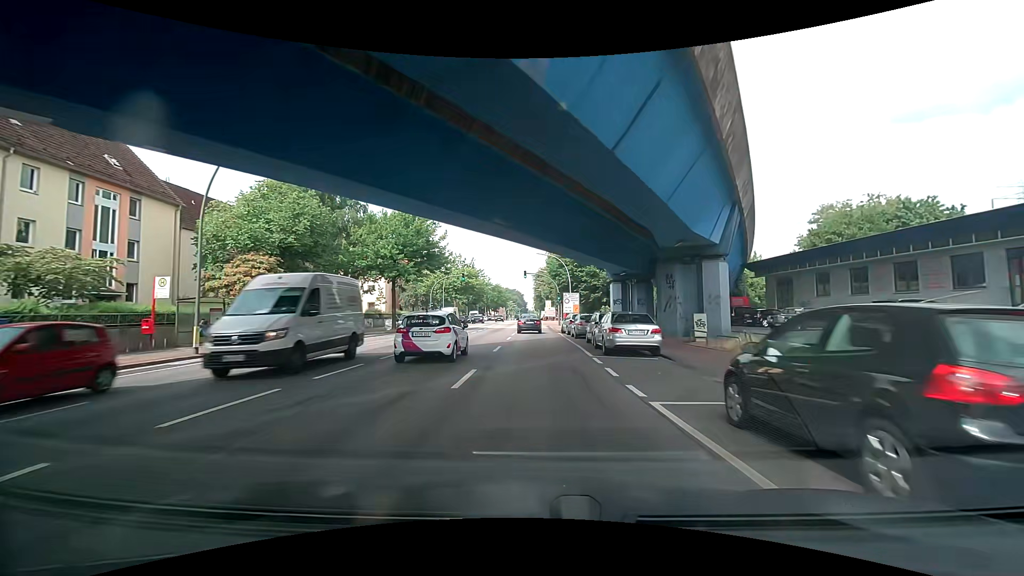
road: primary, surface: asphalt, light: Day
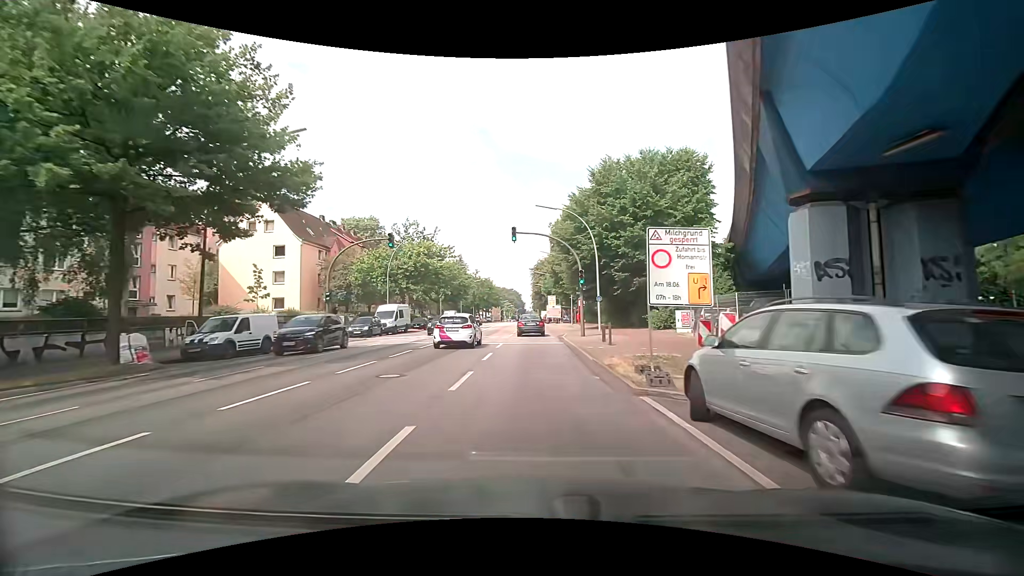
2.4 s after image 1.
(+0.2, +30.2) m; -1°
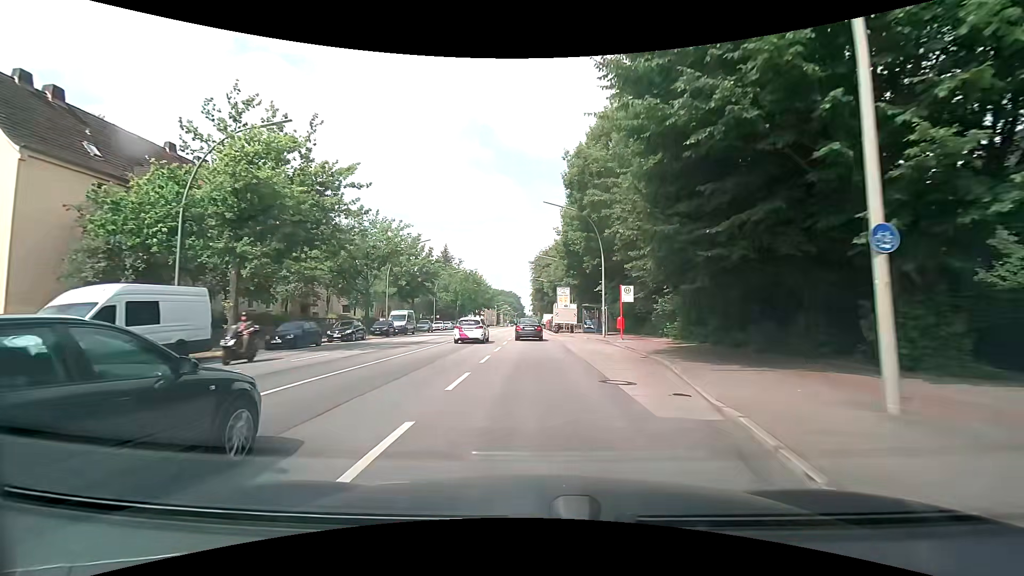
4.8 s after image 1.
(+0.3, +30.3) m; +1°
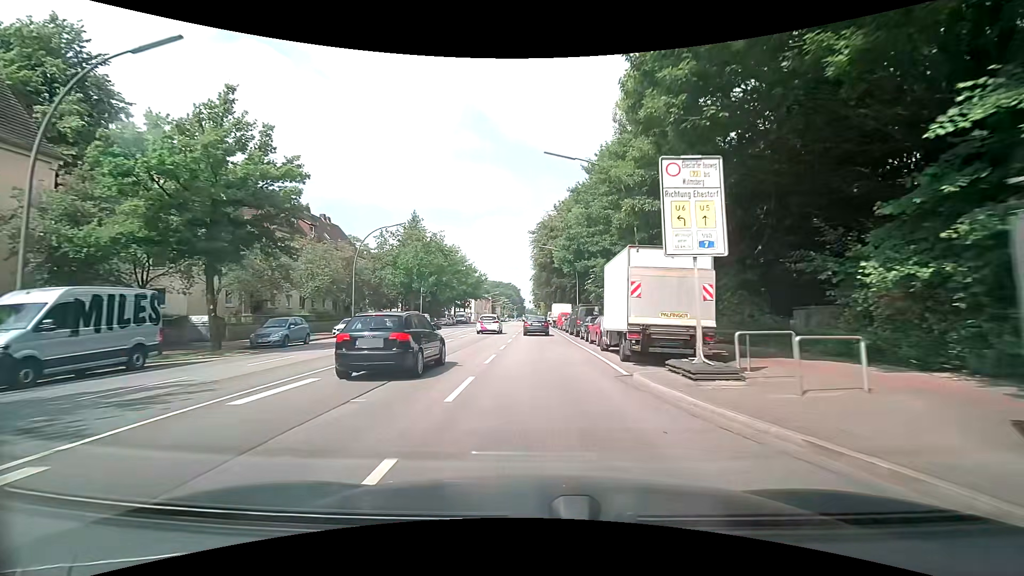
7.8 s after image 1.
(-0.2, +38.0) m; 0°
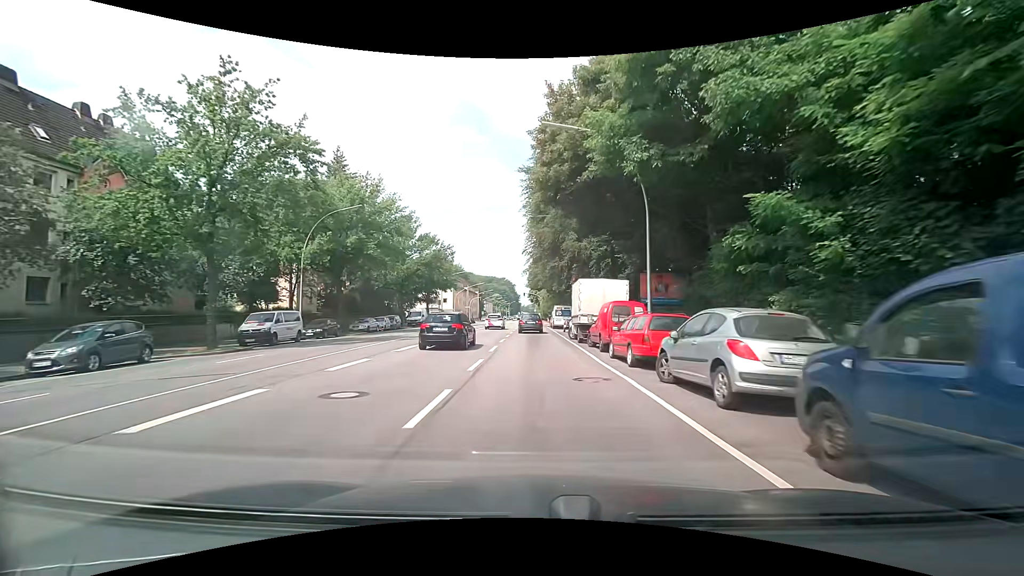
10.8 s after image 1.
(+0.2, +38.0) m; 0°
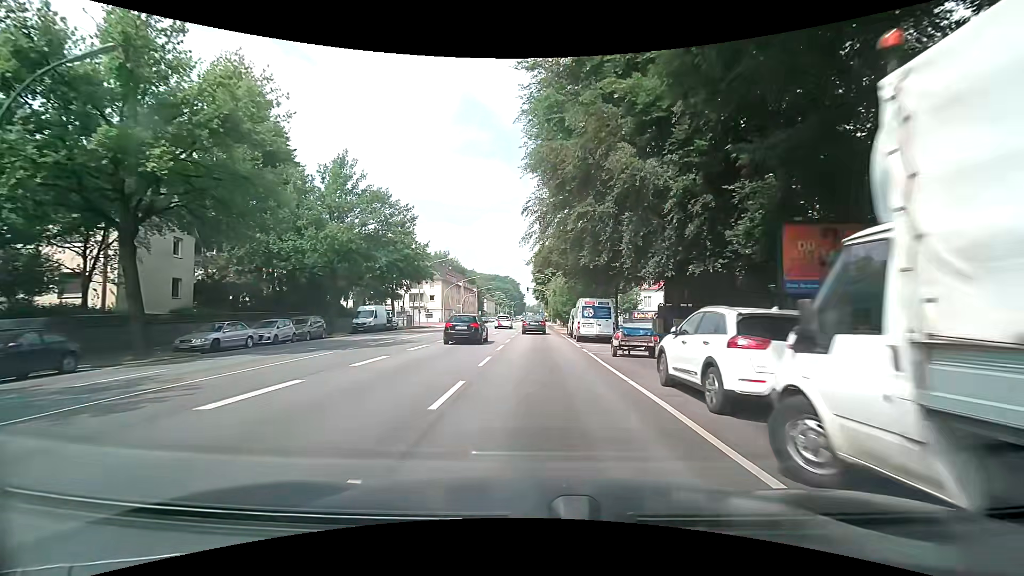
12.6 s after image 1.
(0.0, +22.8) m; 0°
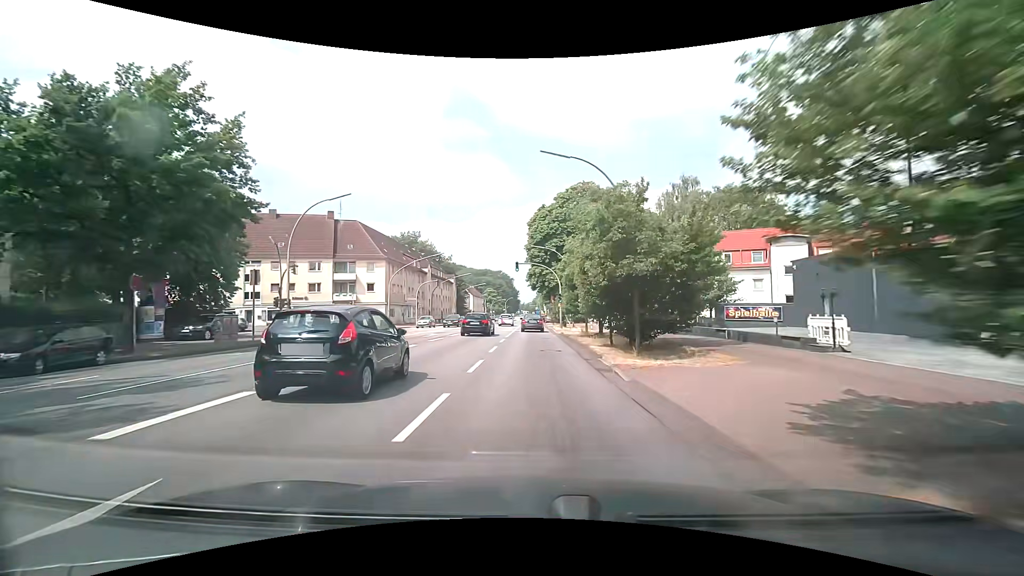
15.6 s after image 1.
(0.0, +37.9) m; 0°
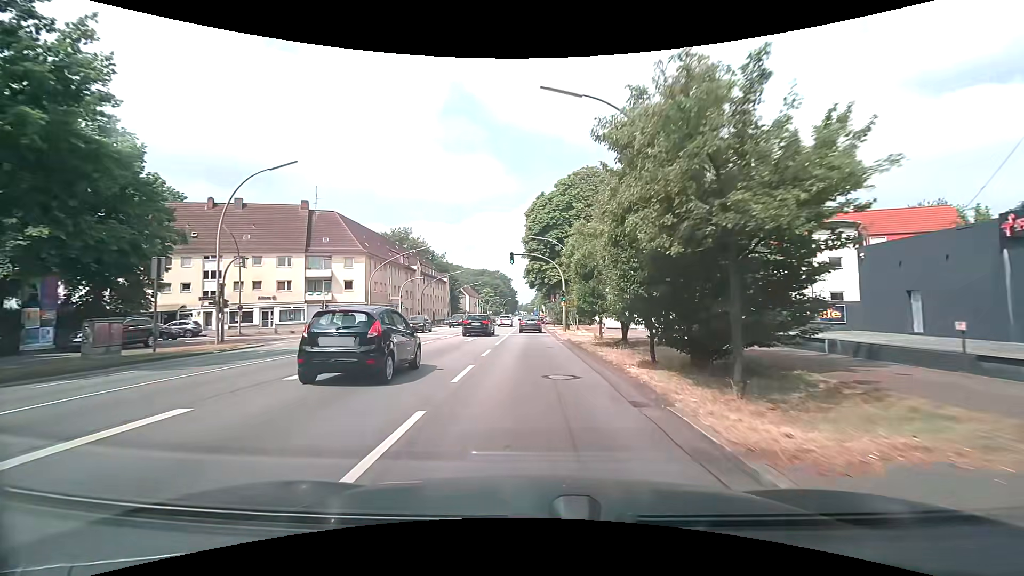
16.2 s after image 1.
(+0.1, +7.6) m; +1°
